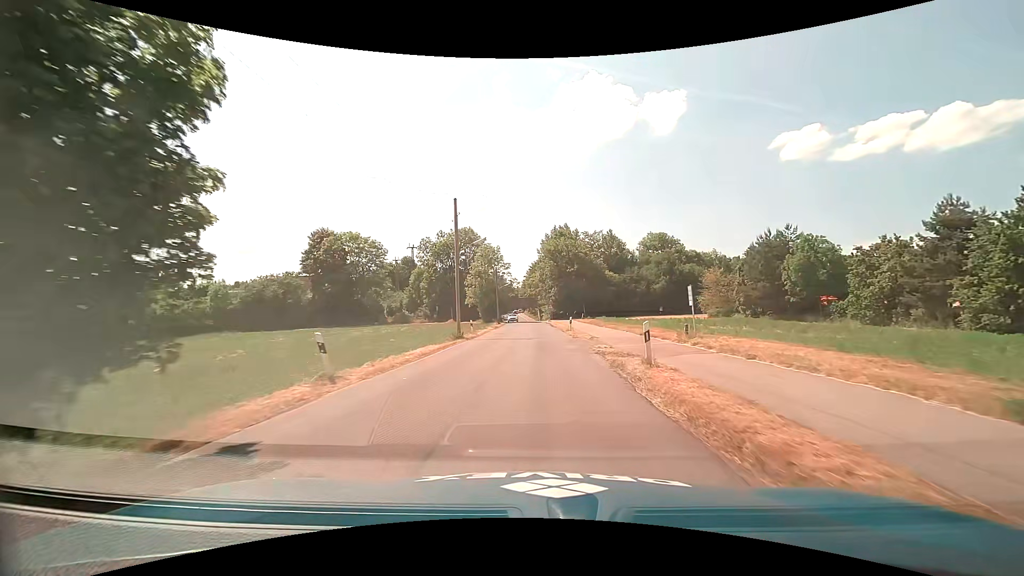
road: unclassified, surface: asphalt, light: Day
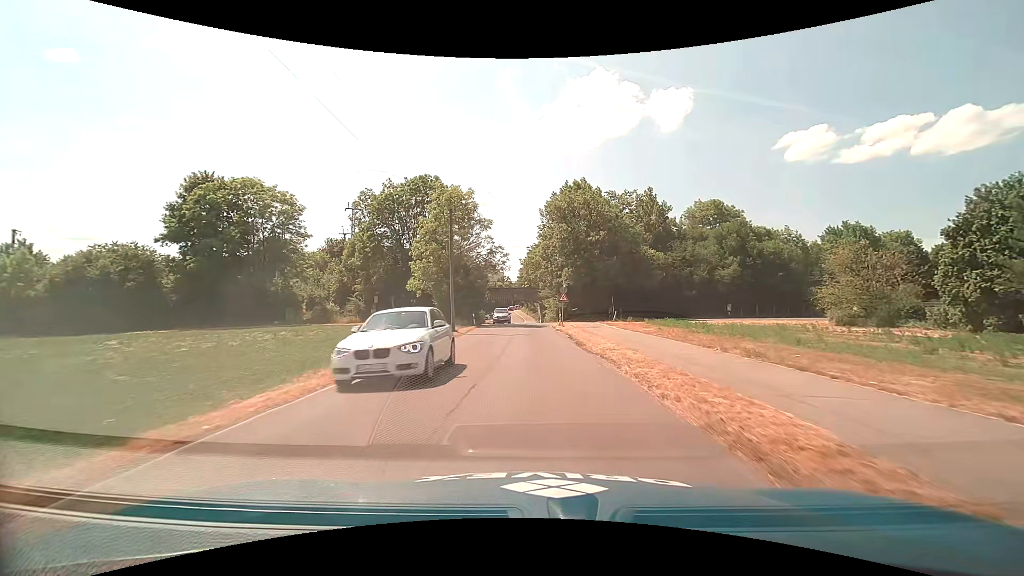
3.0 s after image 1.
(+0.3, +35.9) m; 0°
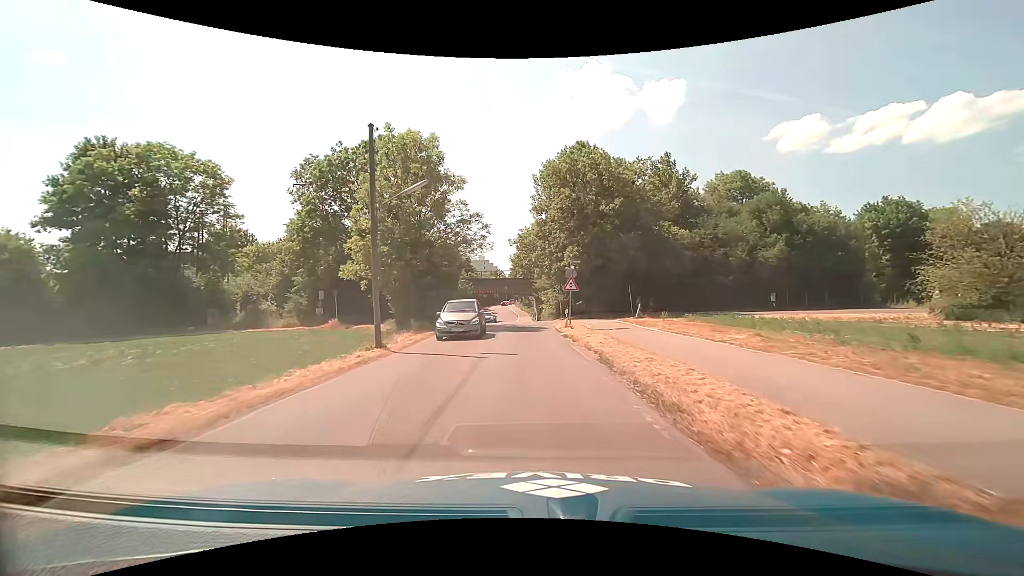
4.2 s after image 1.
(+0.2, +13.5) m; +1°
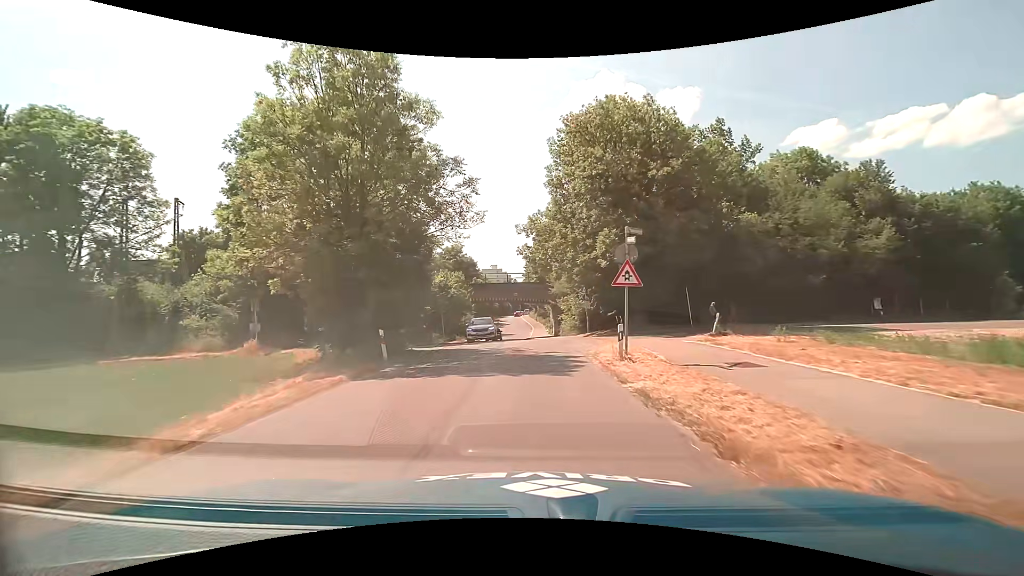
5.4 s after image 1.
(-0.1, +13.0) m; -1°
(0, +10) (0, +20) (-1, +30) (-1, +40) (-2, +50) (-3, +60) (-3, +70) (-2, +80) (-2, +90) (-3, +100) m
